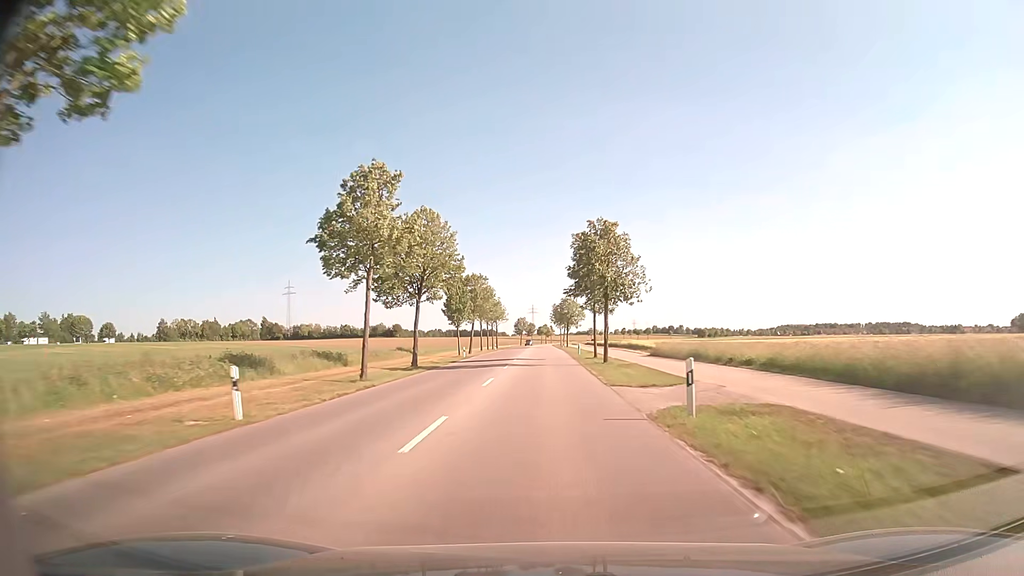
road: tertiary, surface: asphalt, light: Day
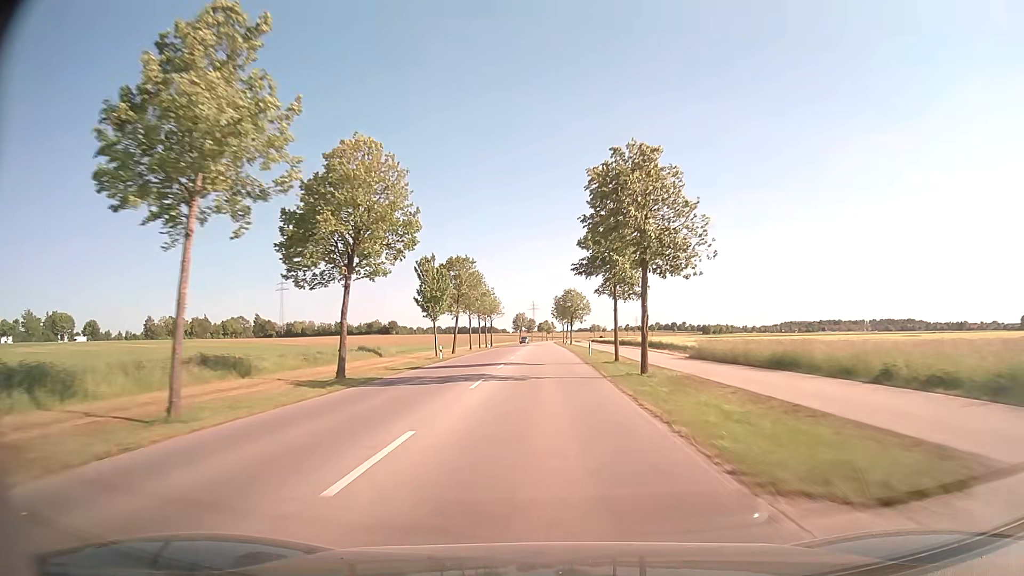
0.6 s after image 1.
(-0.1, +14.3) m; 0°
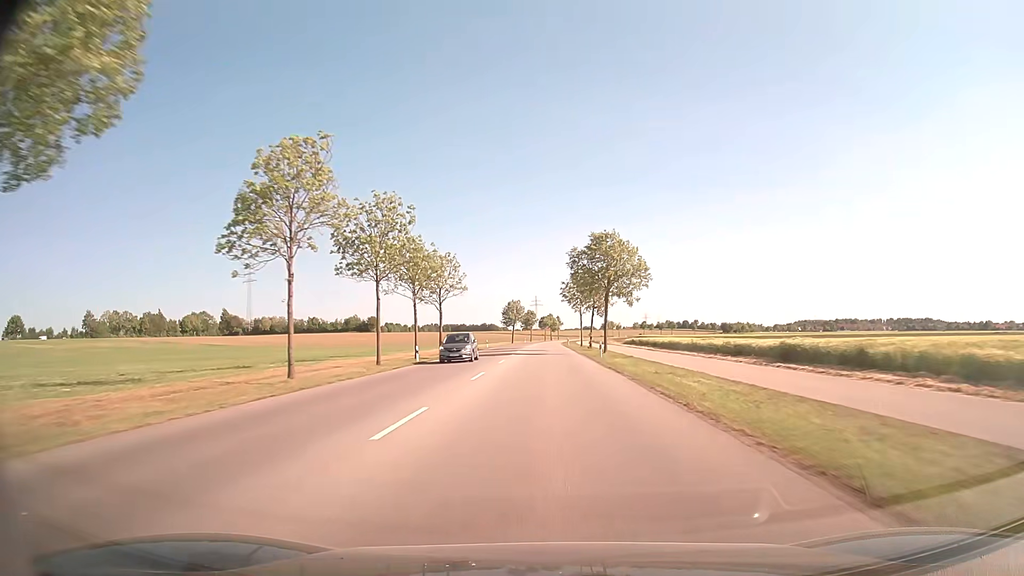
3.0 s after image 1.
(-0.4, +57.0) m; 0°
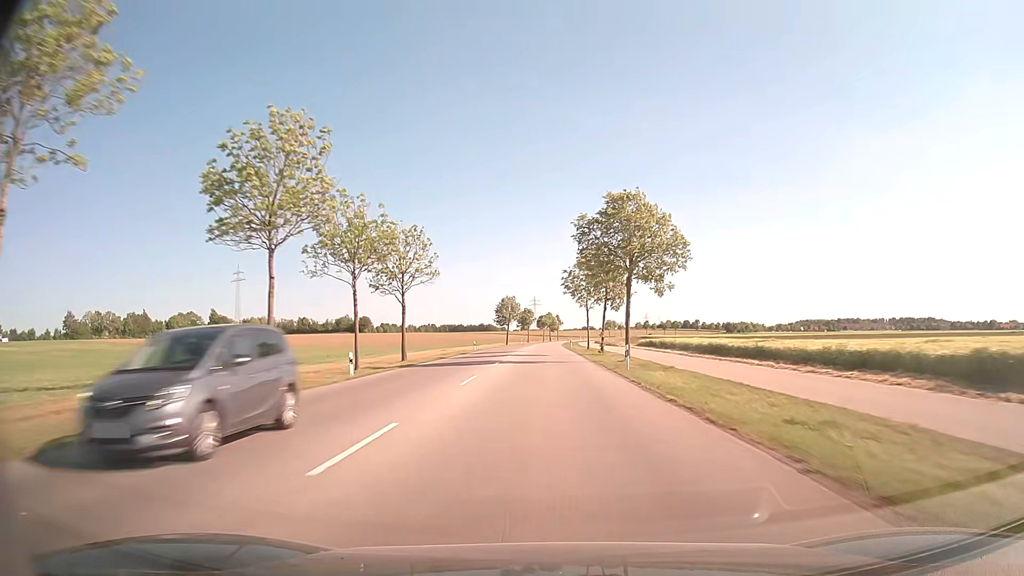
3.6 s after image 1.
(0.0, +14.1) m; 0°
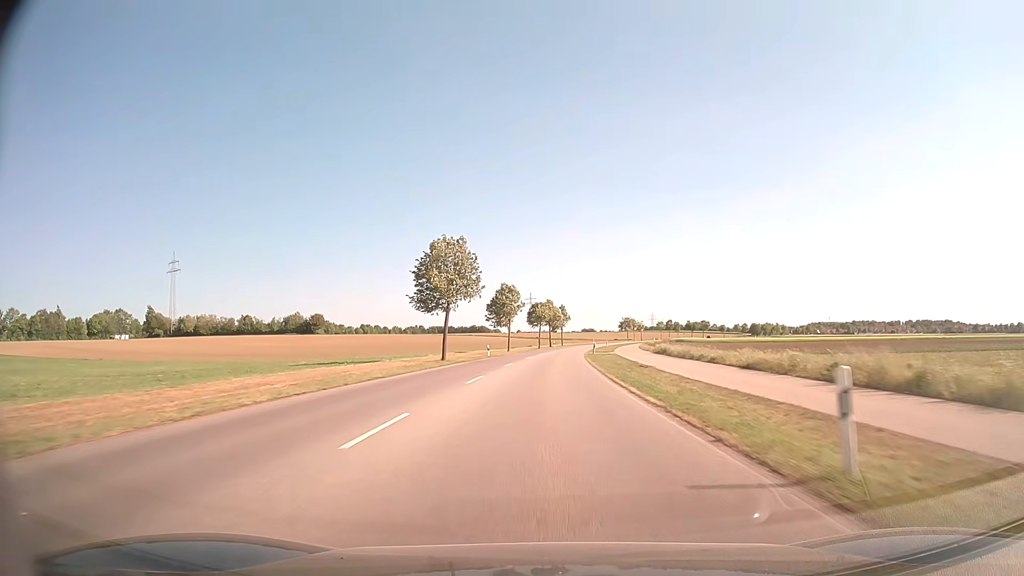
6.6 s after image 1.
(-0.2, +70.8) m; 0°
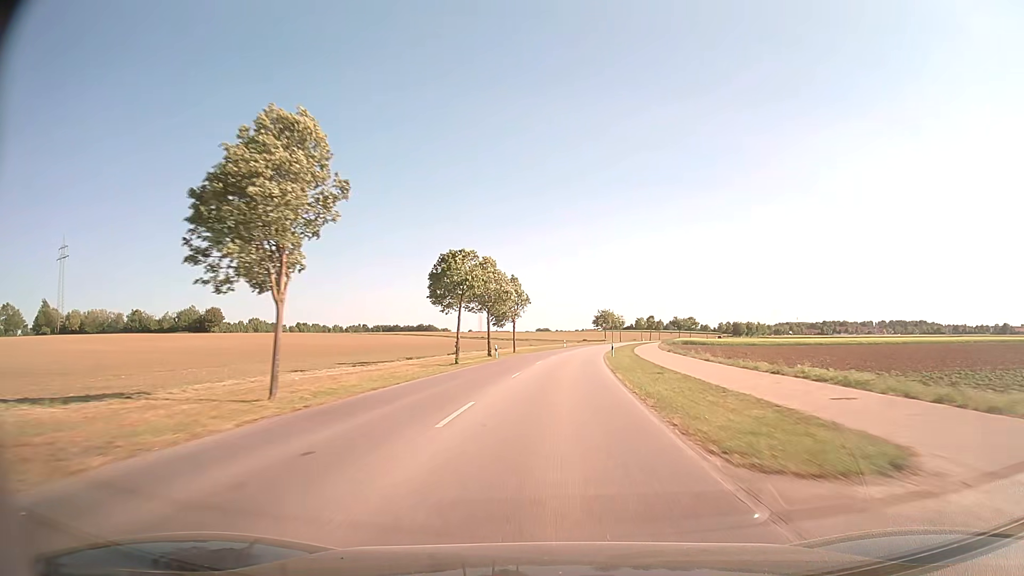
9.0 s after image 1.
(+1.3, +58.0) m; +4°
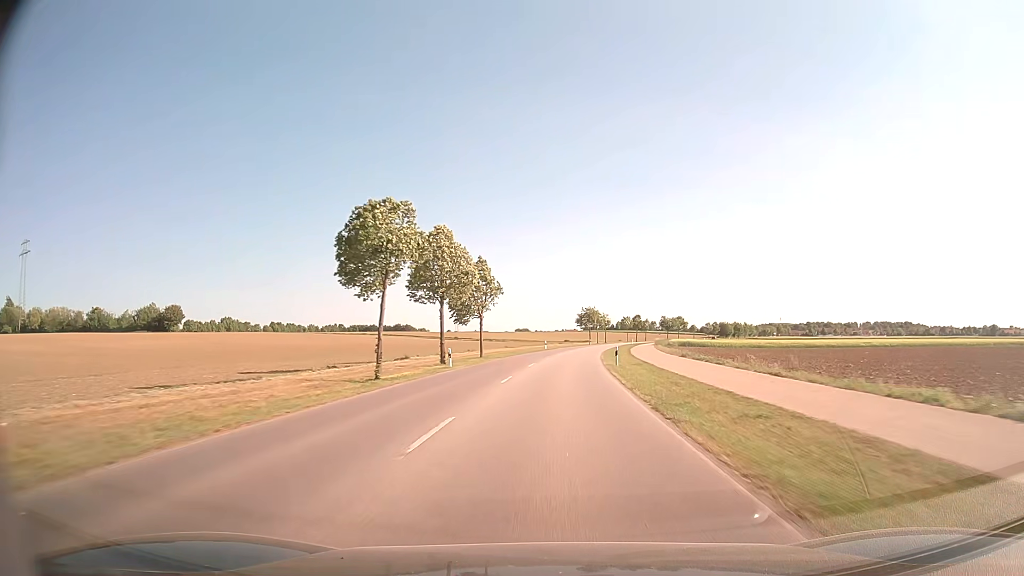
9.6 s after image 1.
(+0.2, +14.7) m; +2°
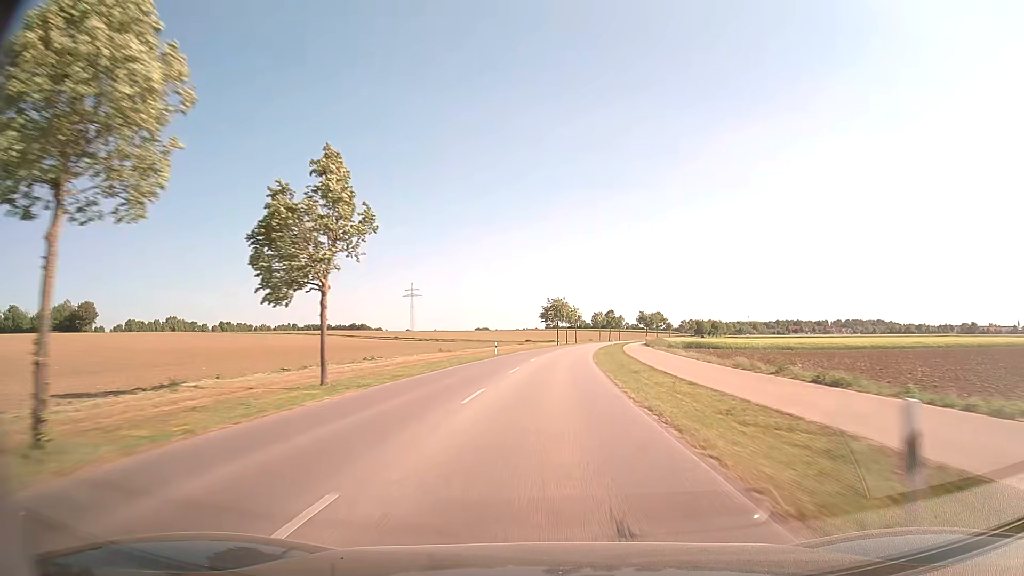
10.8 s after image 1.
(+0.9, +29.7) m; +3°
(0, +10) (0, +20) (+1, +30) (+1, +40) (+2, +50) (+3, +60) (+3, +70) (+5, +80) (+6, +90) (+7, +100) m
